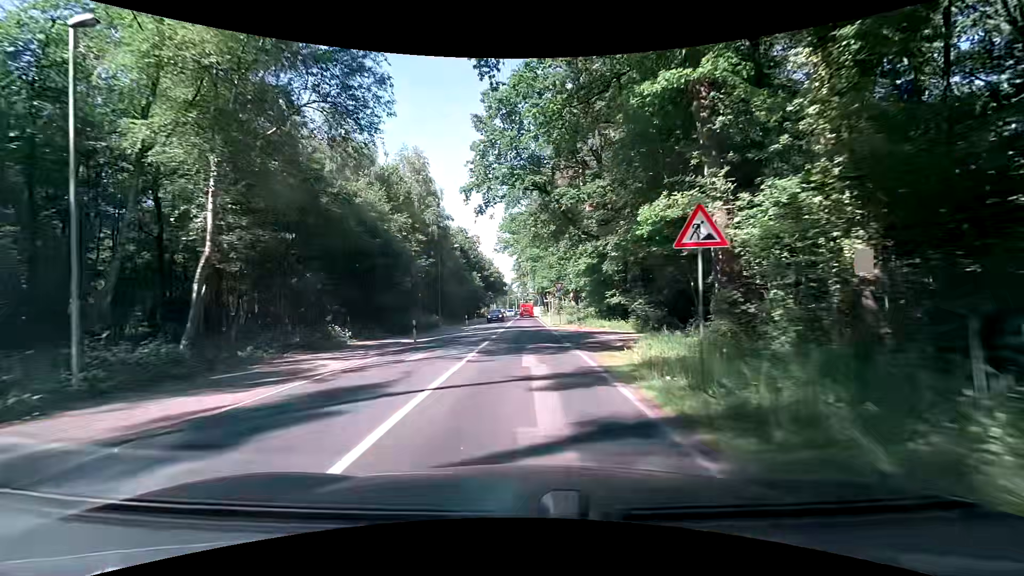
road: secondary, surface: asphalt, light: Day
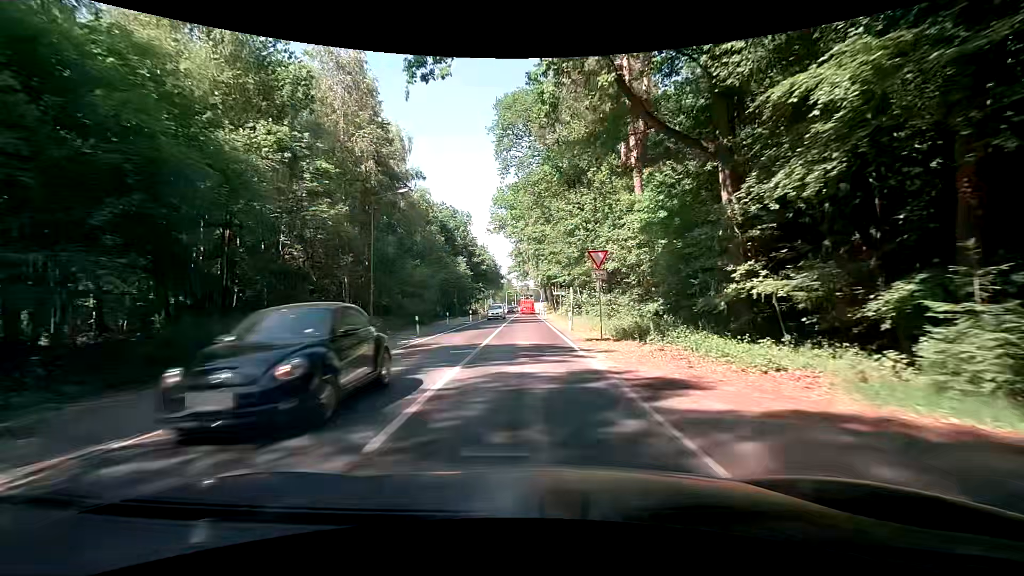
(+0.5, +22.3) m; +1°
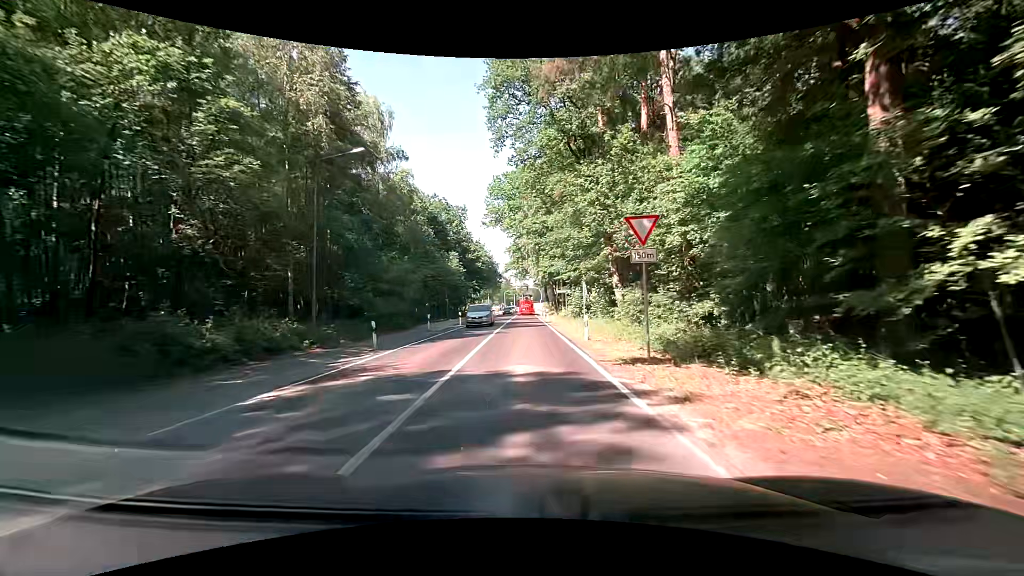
(+0.1, +7.5) m; 0°
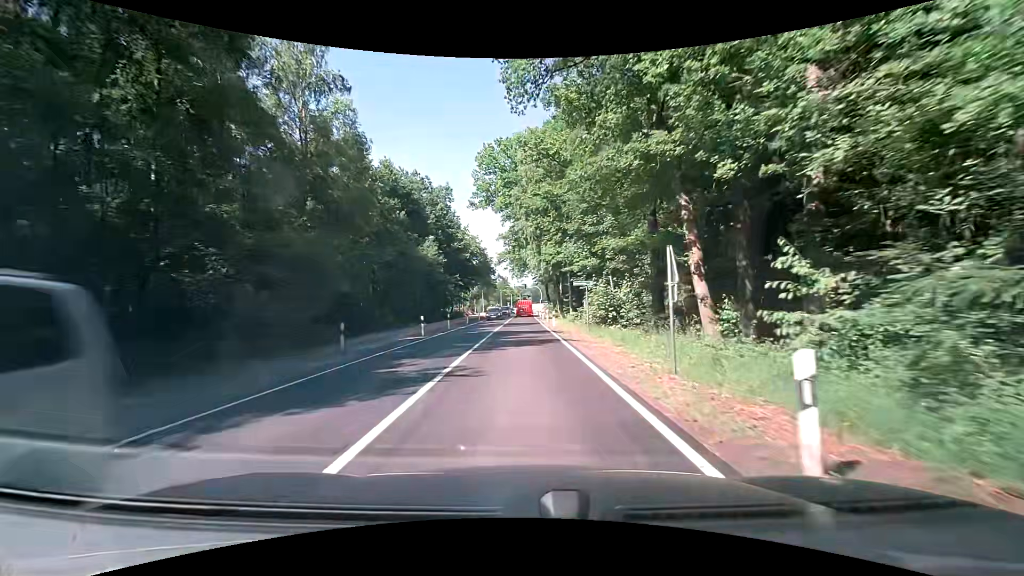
(0.0, +15.0) m; 0°
